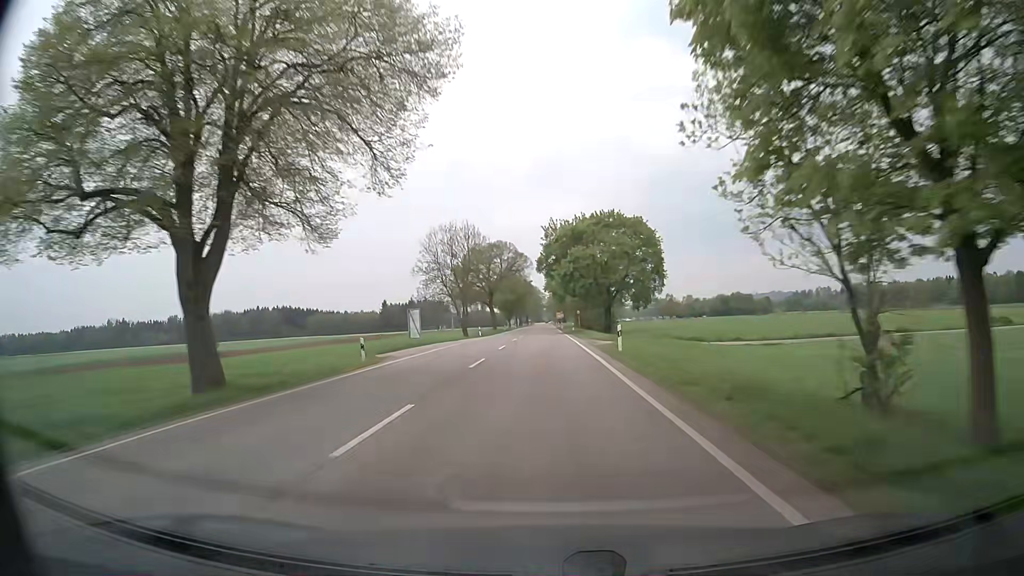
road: secondary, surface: asphalt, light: Day
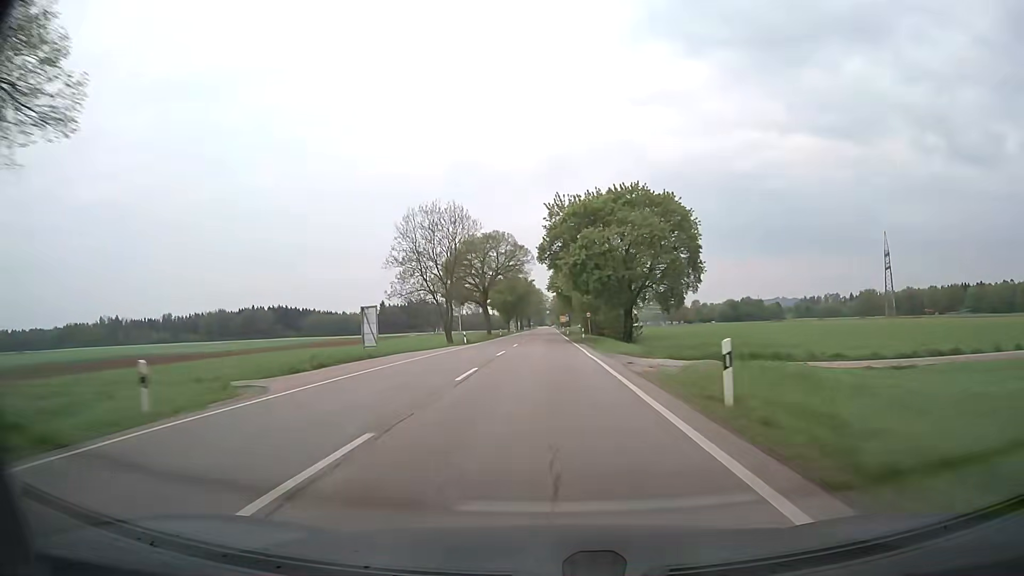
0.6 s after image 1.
(0.0, +15.2) m; 0°
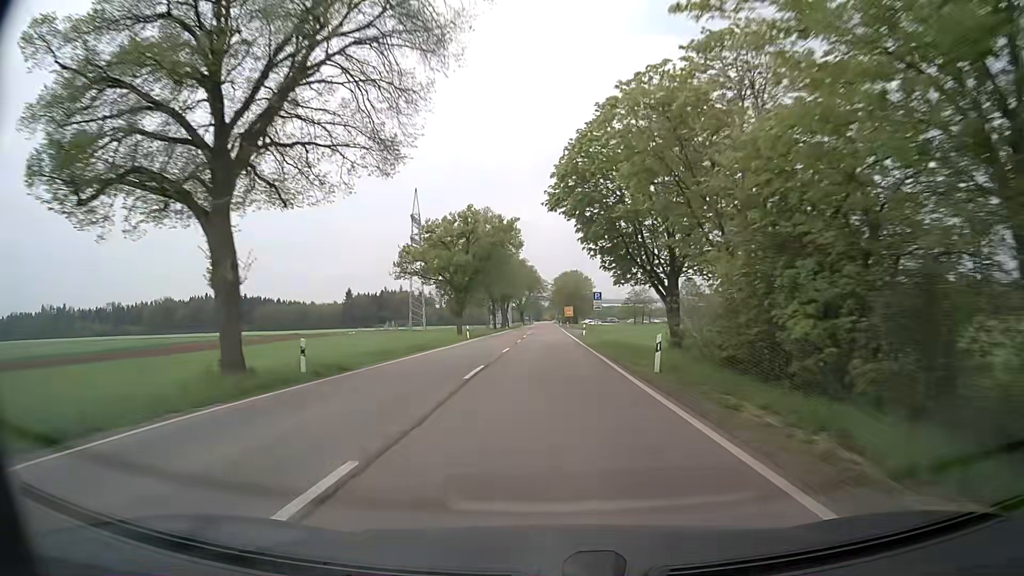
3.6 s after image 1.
(-0.5, +76.0) m; 0°
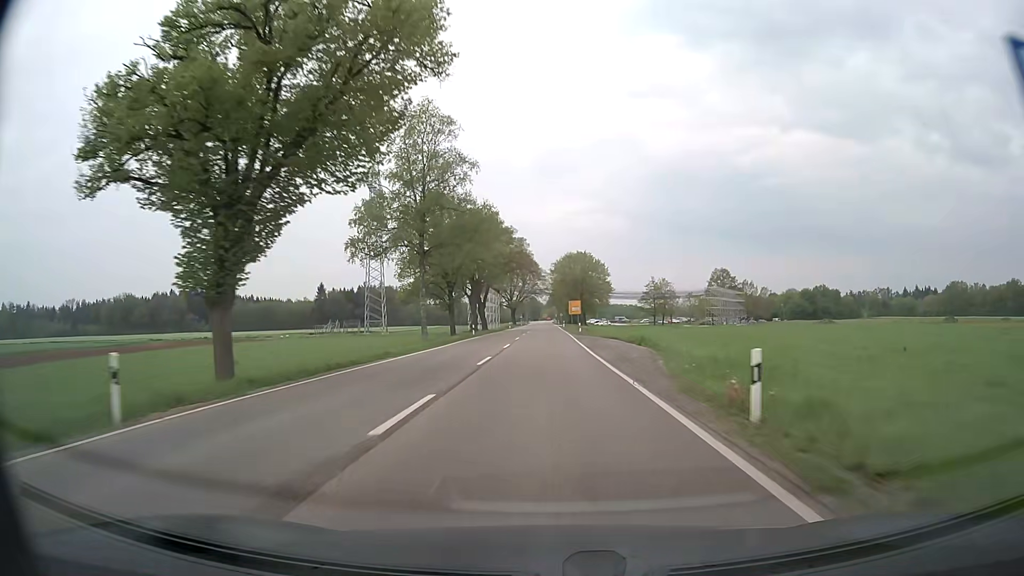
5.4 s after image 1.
(+0.3, +45.4) m; 0°
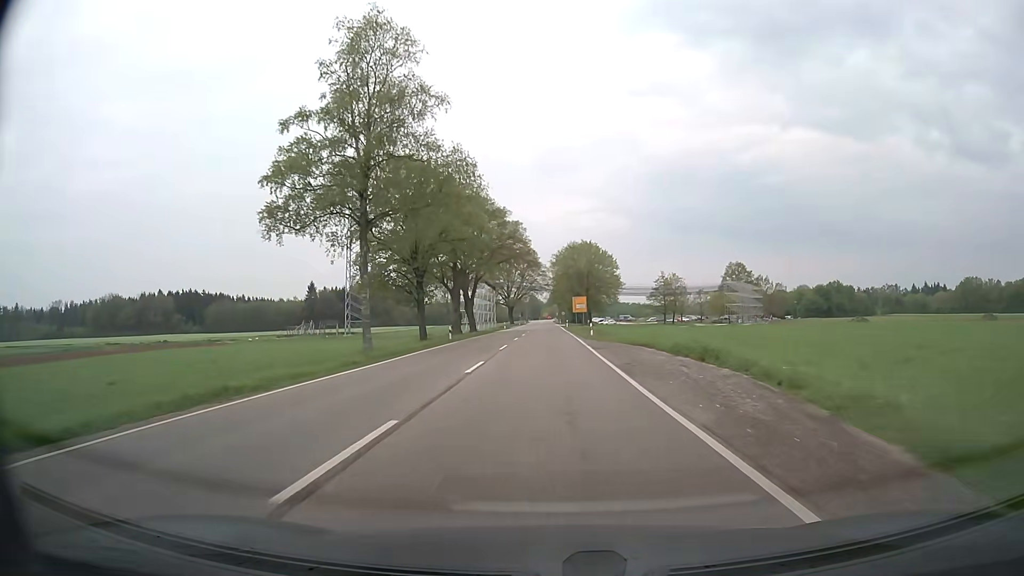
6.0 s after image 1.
(0.0, +15.0) m; 0°
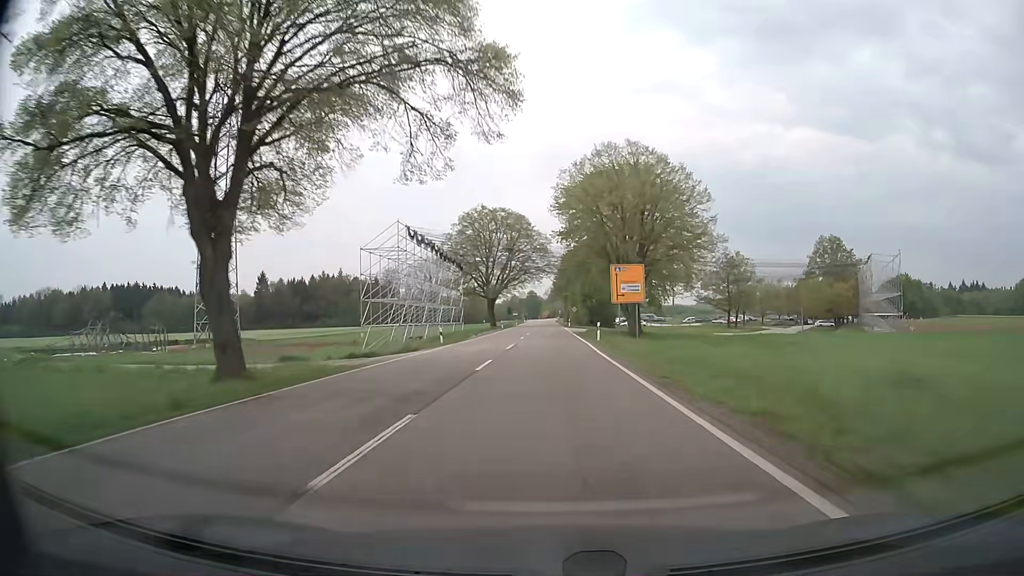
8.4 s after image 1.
(-0.1, +59.4) m; 0°
(0, +10) (0, +20) (0, +30) (0, +40) (0, +50) (0, +60) (0, +70) (0, +80) (0, +90) (0, +100) m
